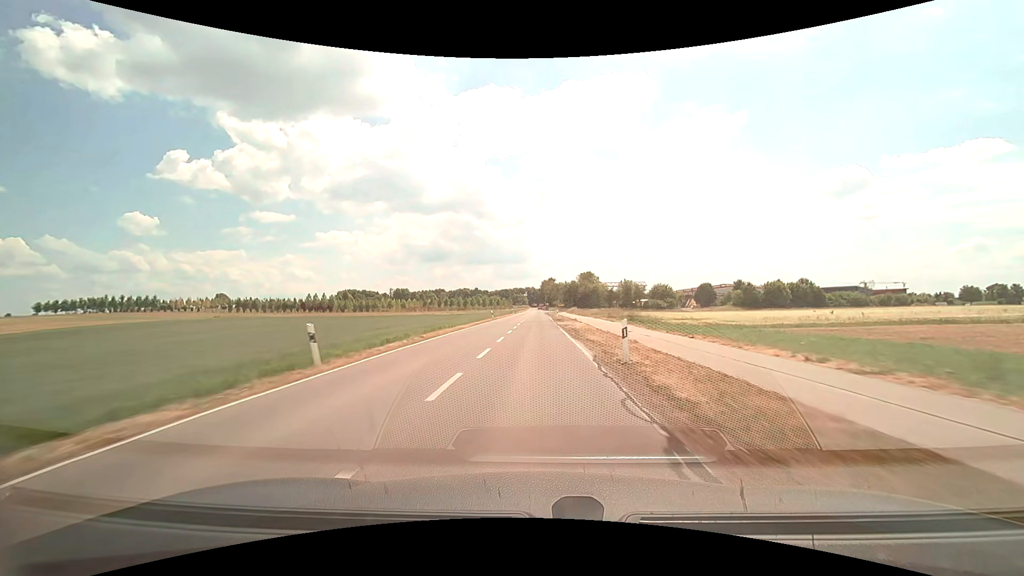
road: tertiary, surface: asphalt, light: Day
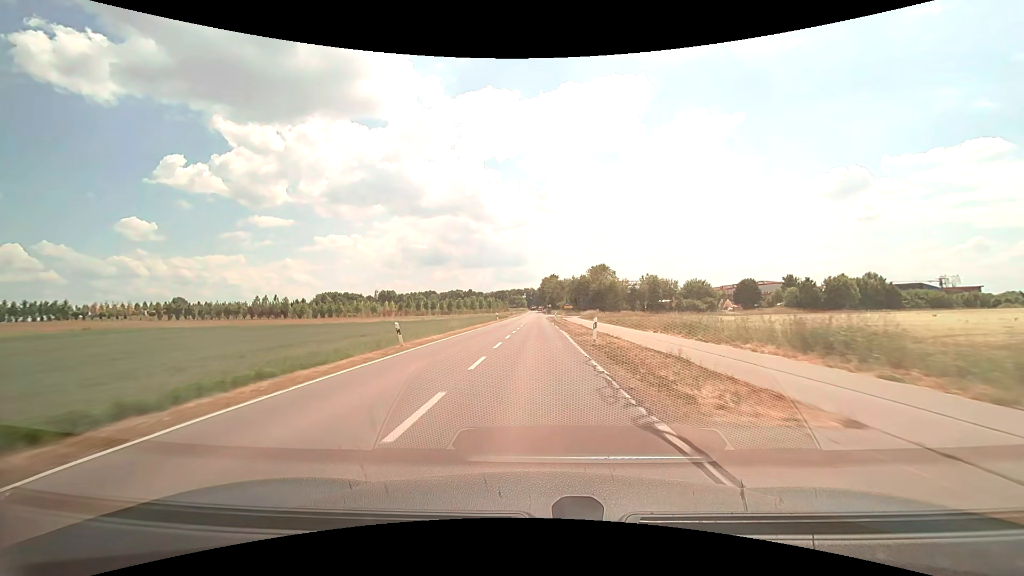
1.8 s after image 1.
(0.0, +38.5) m; 0°
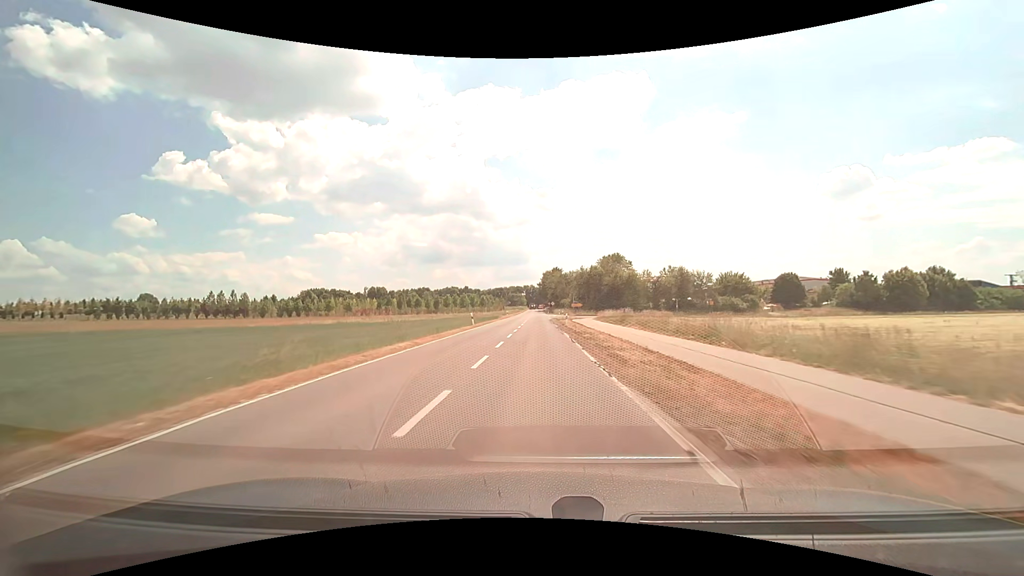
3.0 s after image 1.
(+0.1, +24.3) m; 0°
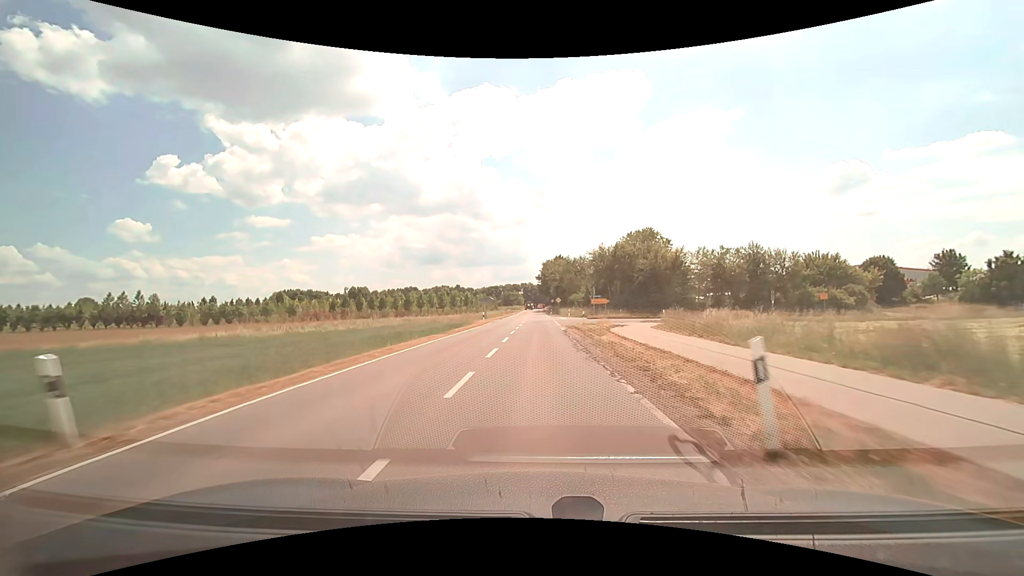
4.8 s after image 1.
(0.0, +34.5) m; 0°
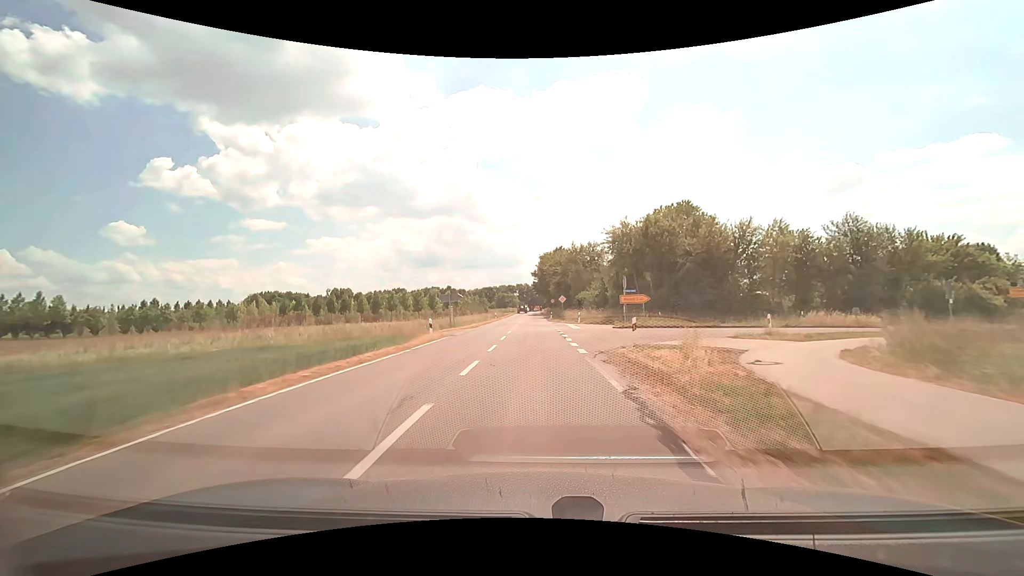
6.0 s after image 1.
(+0.1, +21.8) m; 0°
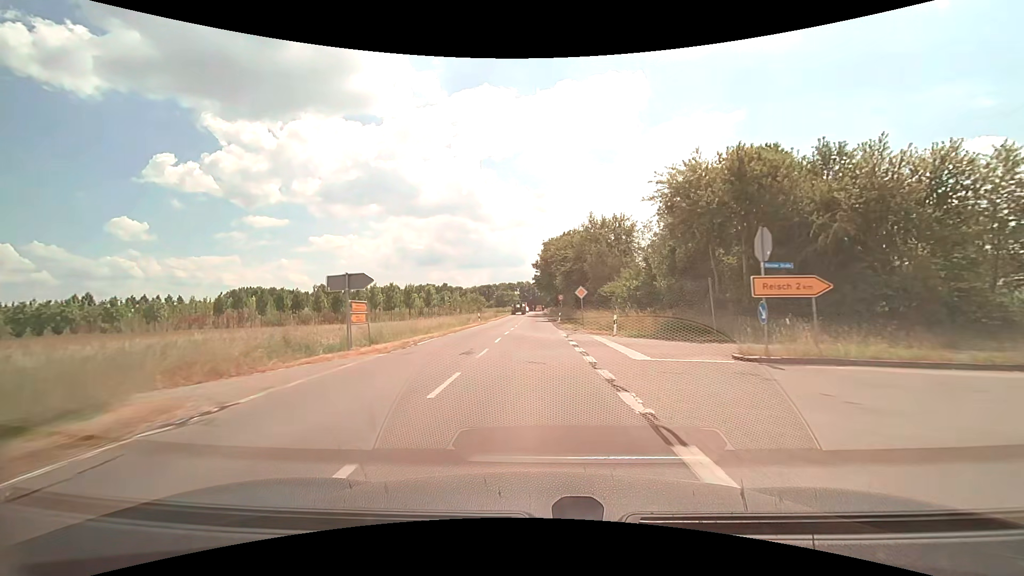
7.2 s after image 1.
(0.0, +20.7) m; 0°
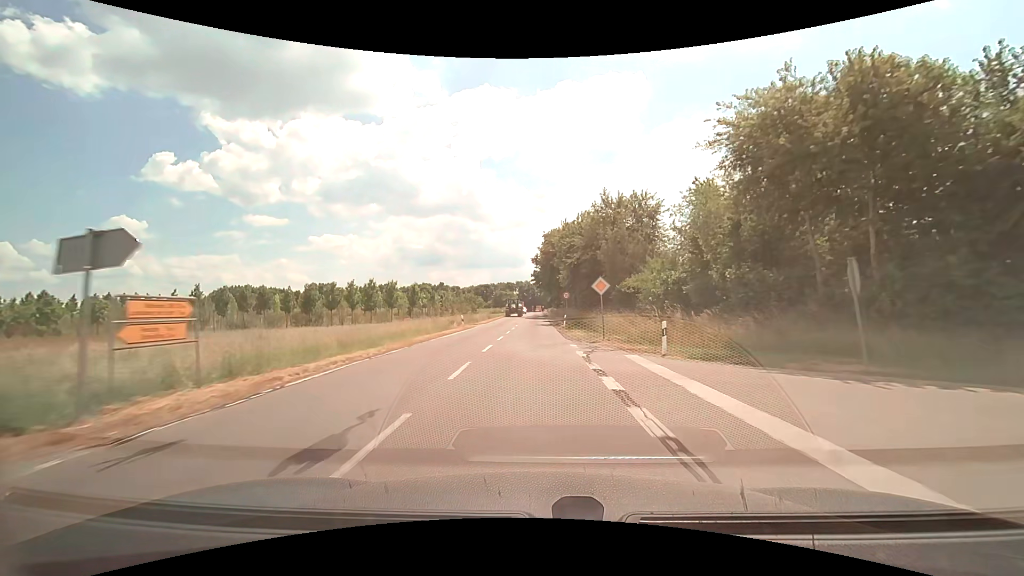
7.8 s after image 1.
(0.0, +10.0) m; 0°
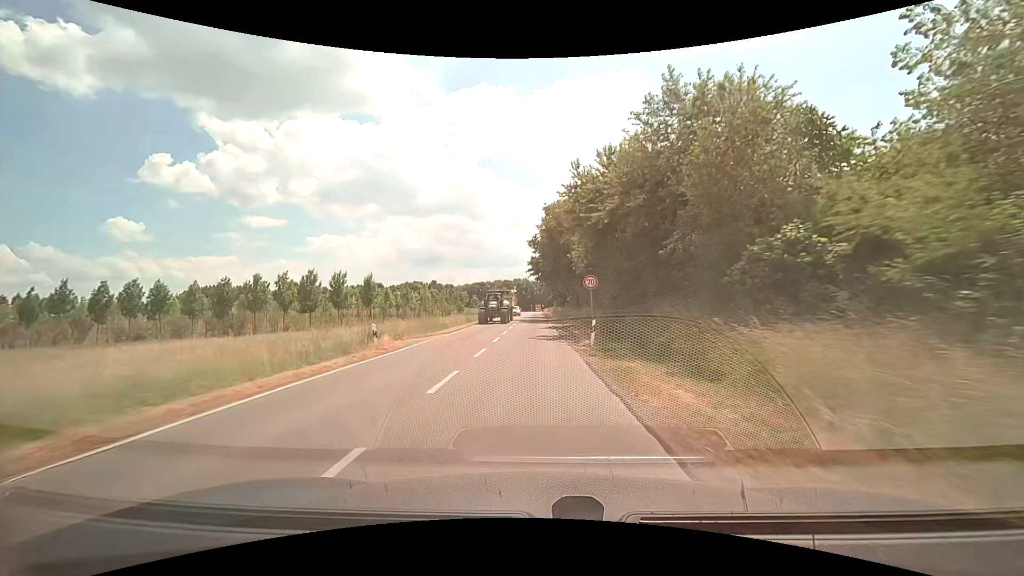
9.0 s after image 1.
(0.0, +19.6) m; 0°
(0, +10) (0, +20) (0, +30) (0, +40) (0, +50) (0, +60) (0, +70) (0, +80) (0, +90) (0, +100) m
